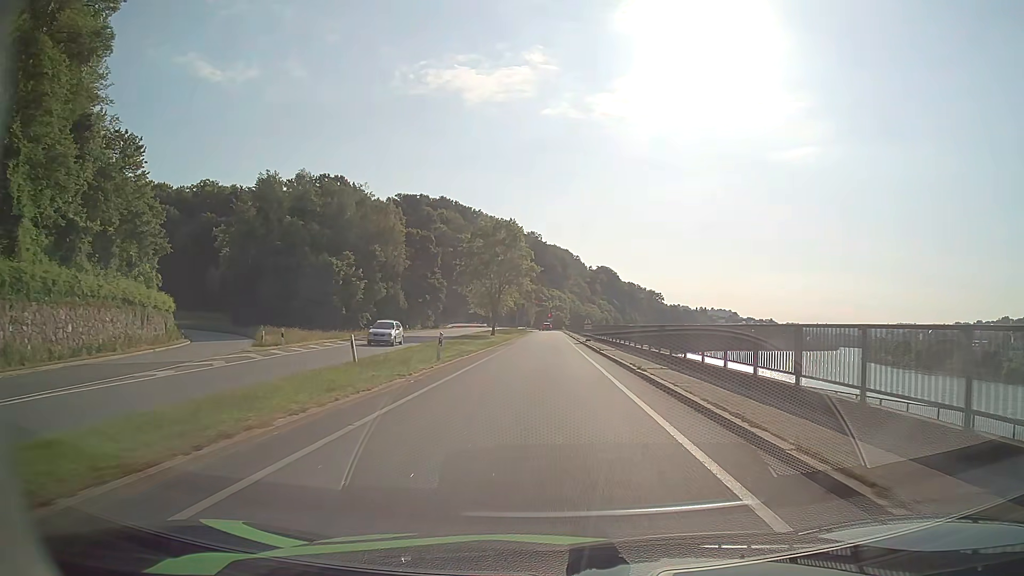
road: primary_link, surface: asphalt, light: Day
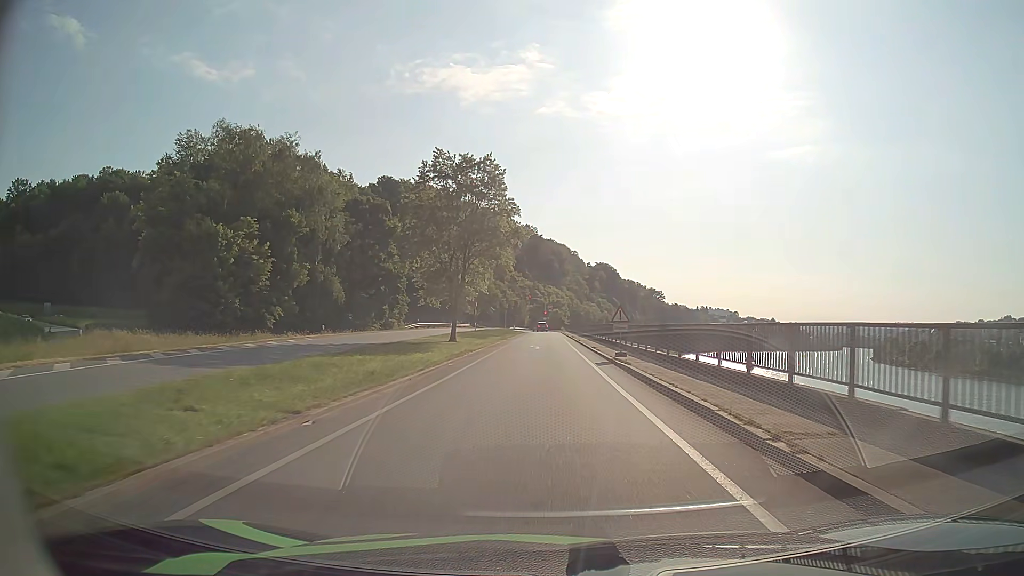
(0.0, +26.2) m; 0°
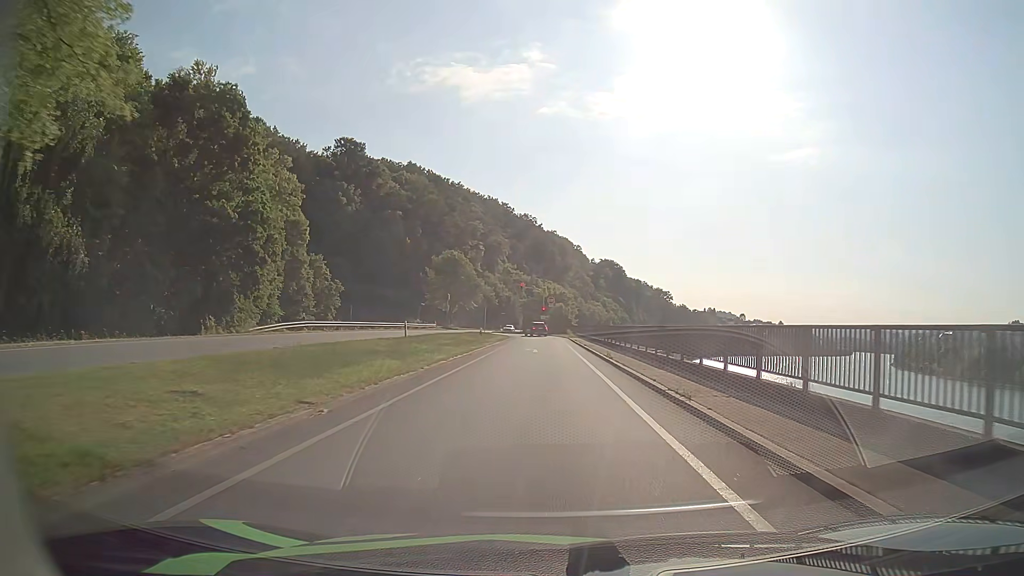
(-0.1, +38.7) m; 0°
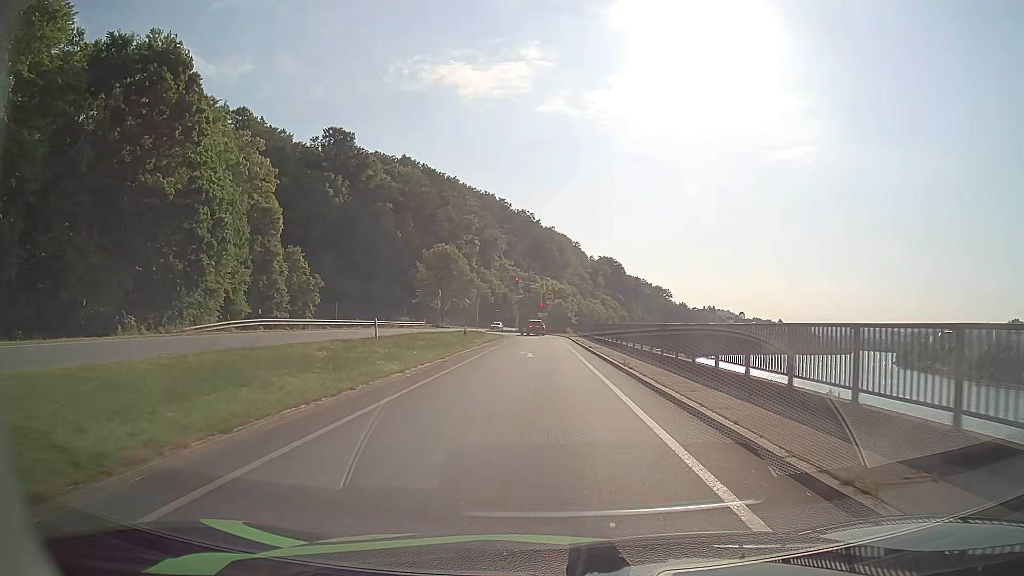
(0.0, +6.7) m; 0°
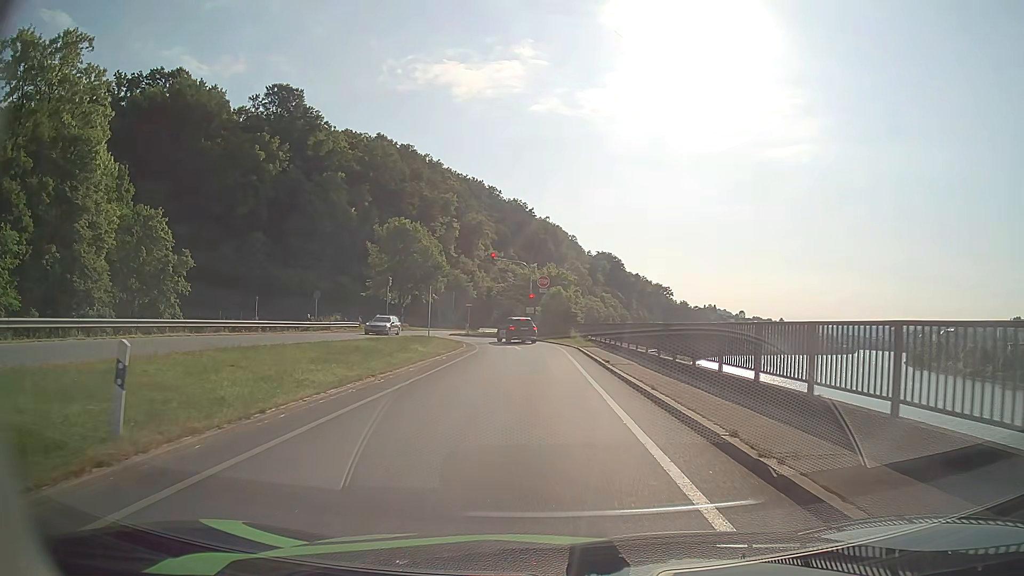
(0.0, +27.7) m; 0°
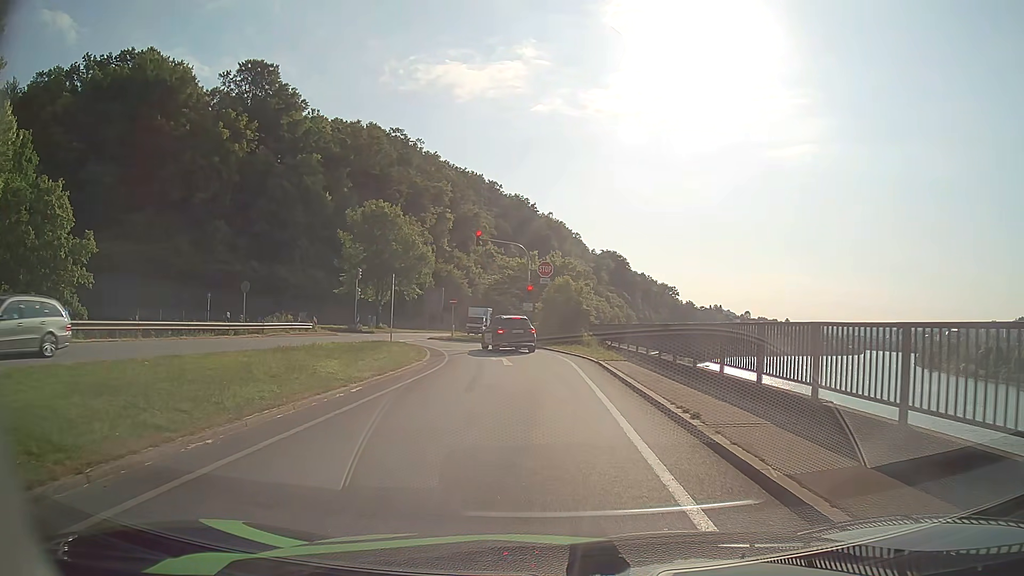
(0.0, +12.1) m; 0°
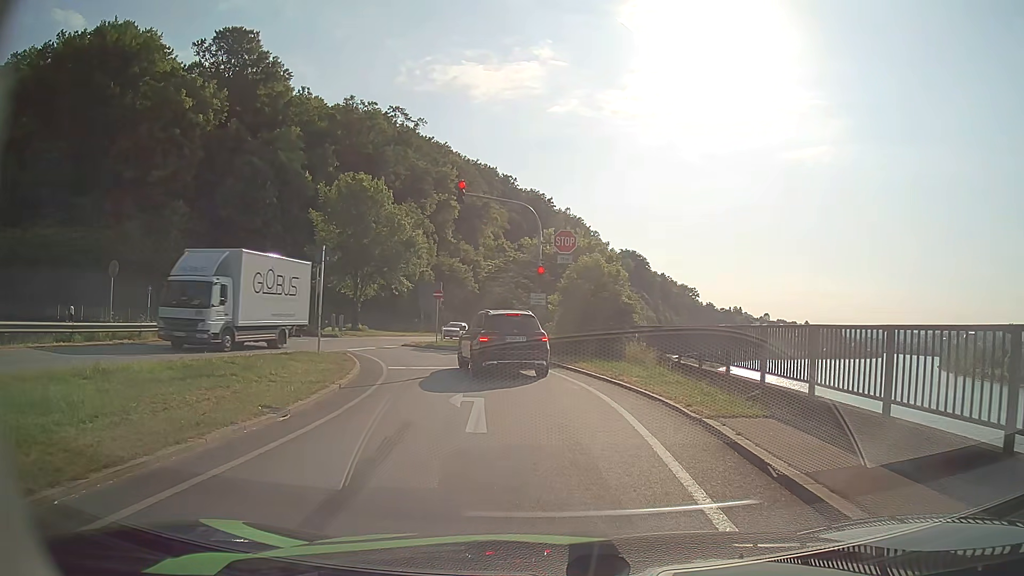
(-0.1, +13.3) m; -1°
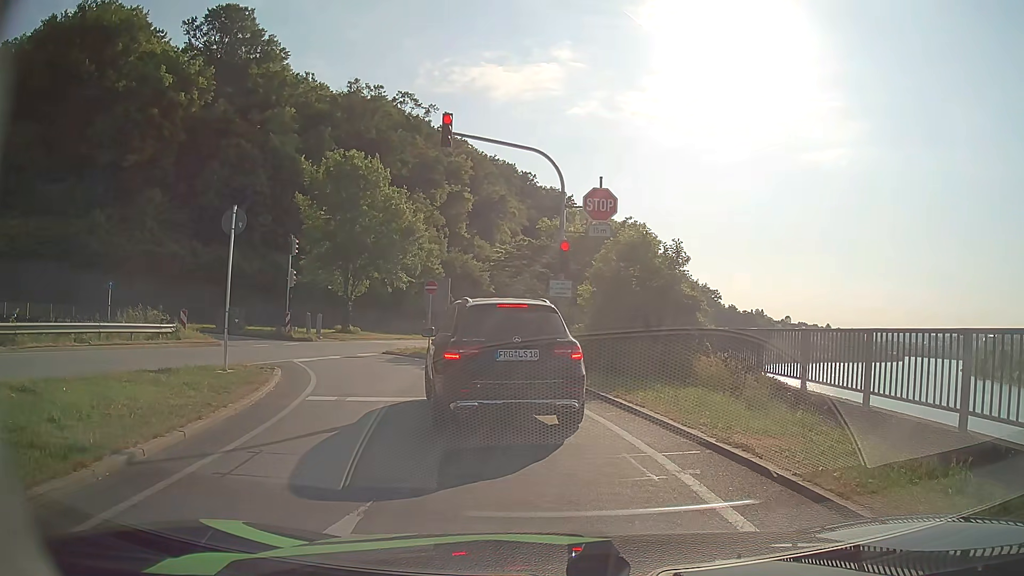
(-0.2, +7.9) m; -1°
(-1, +10) (-4, +19) (-10, +27) (-18, +33) (-28, +35) (-38, +34) (-47, +30) (-56, +26) (-65, +21) (-74, +17) m
